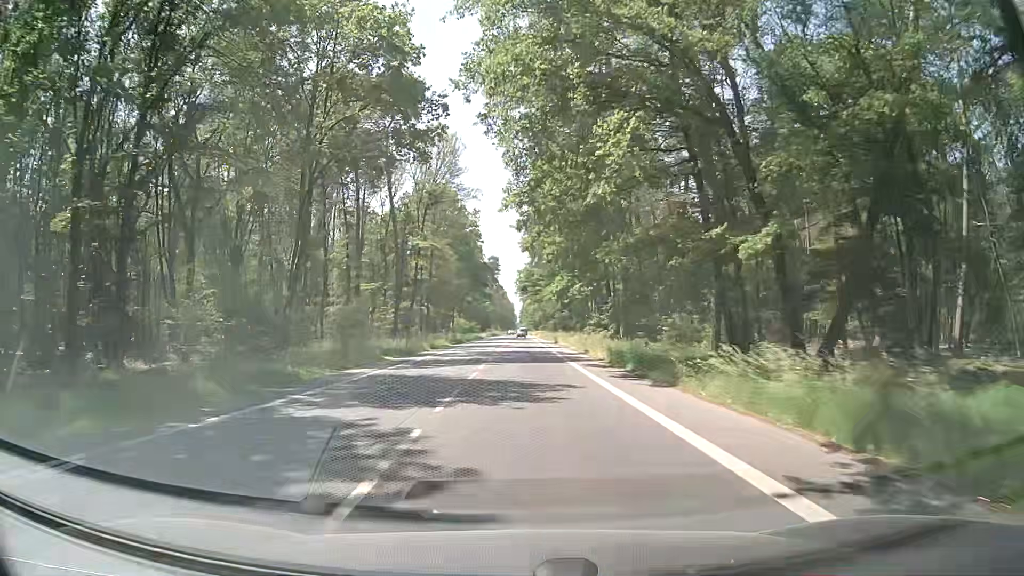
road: secondary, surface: asphalt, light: Day
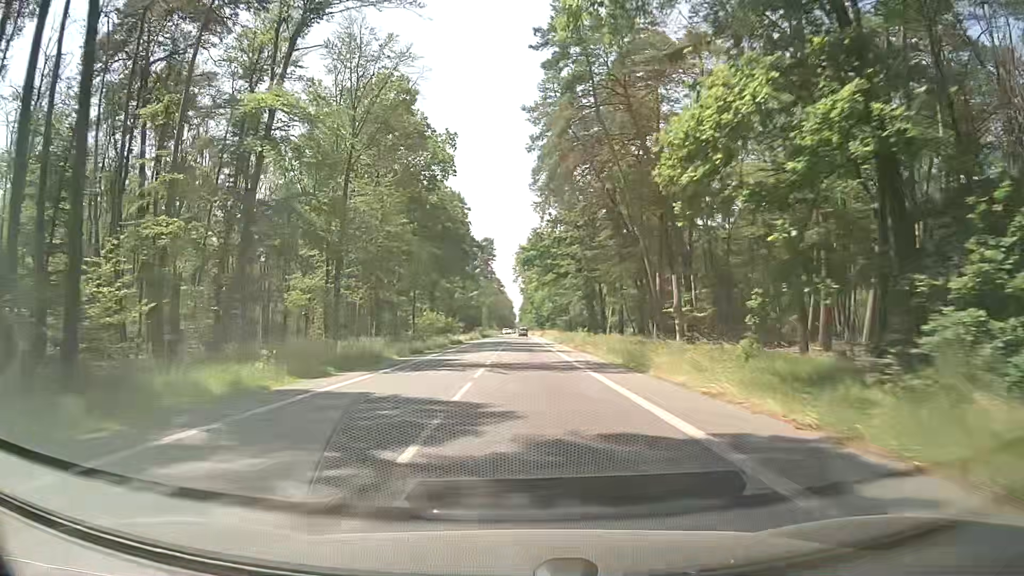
(+0.2, +46.2) m; 0°
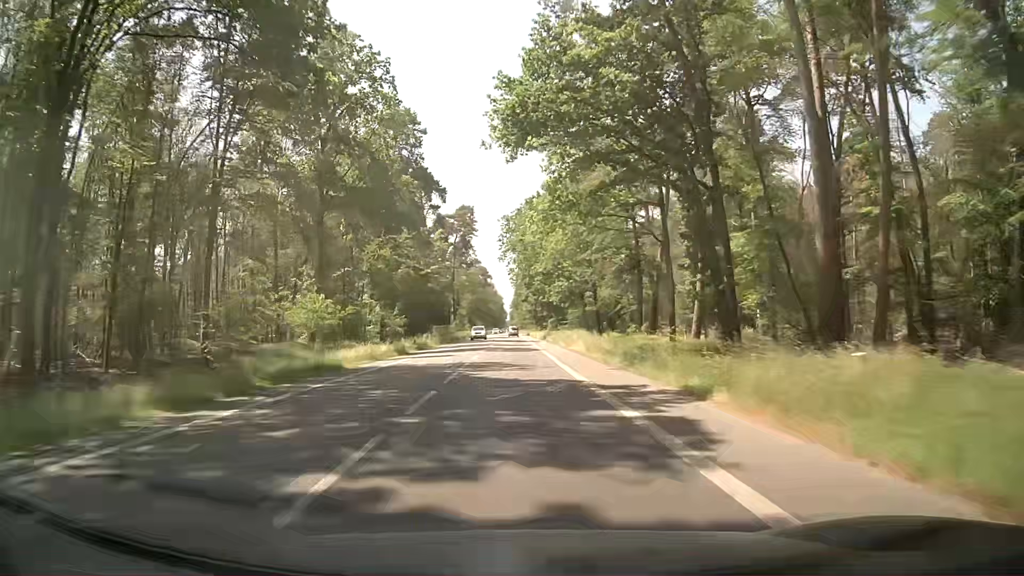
(+0.6, +50.2) m; +1°
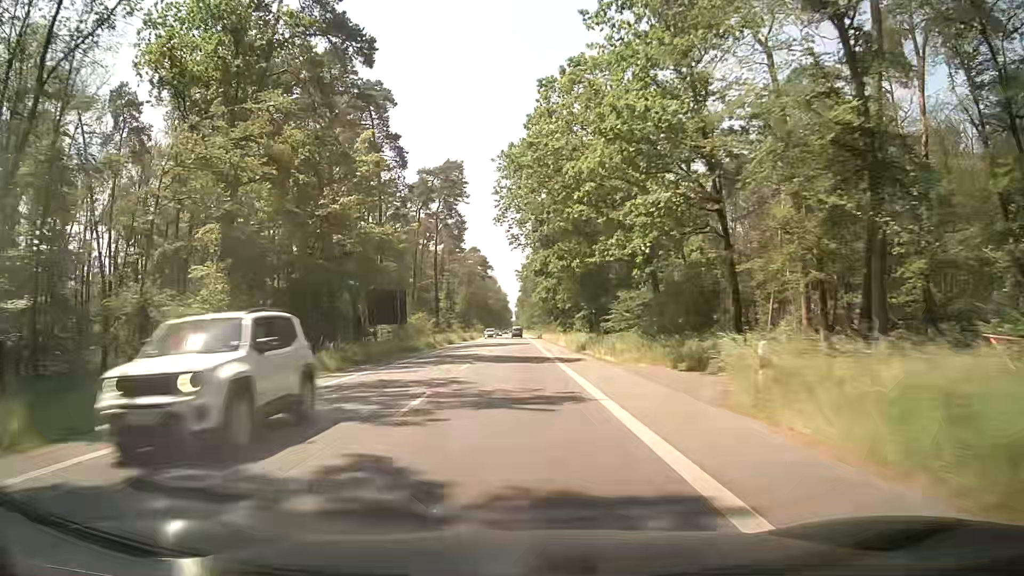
(0.0, +40.0) m; 0°
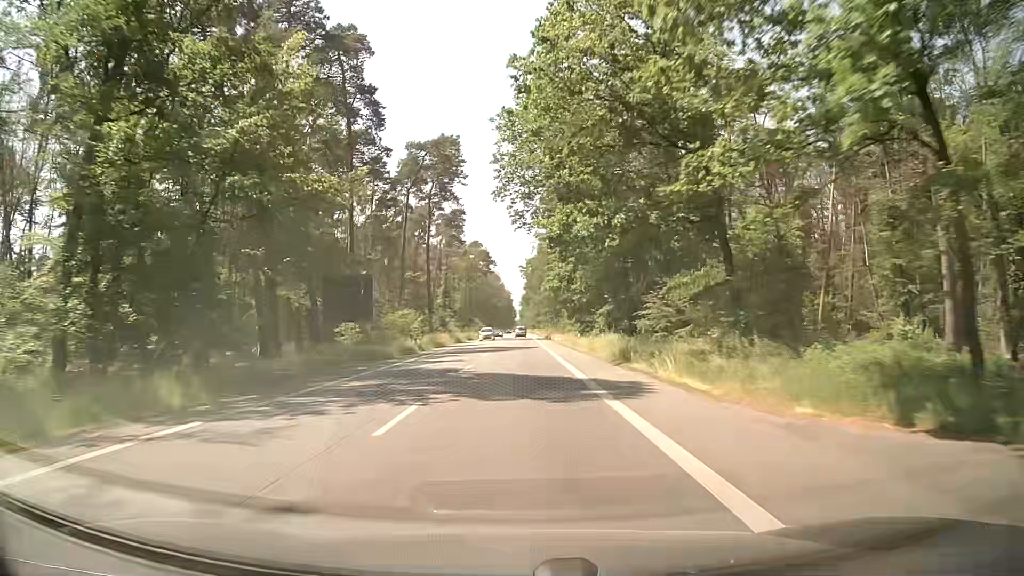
(-0.1, +13.7) m; 0°
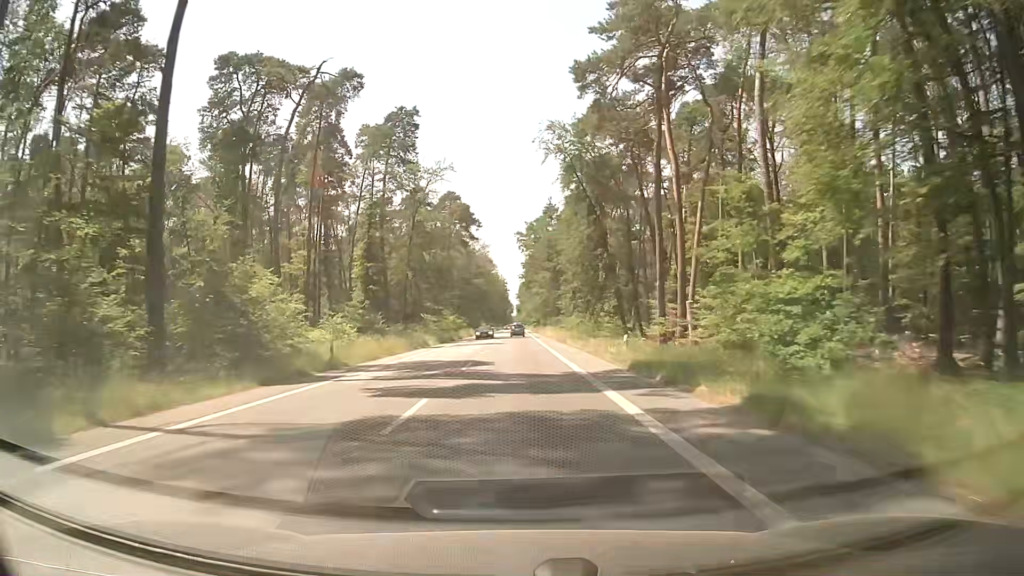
(0.0, +71.4) m; 0°
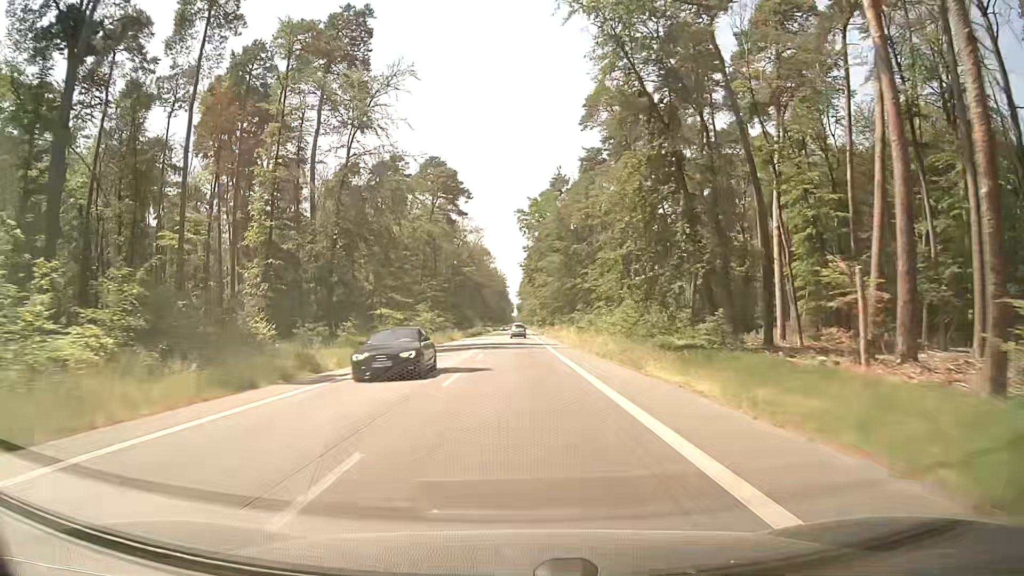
(0.0, +28.9) m; 0°
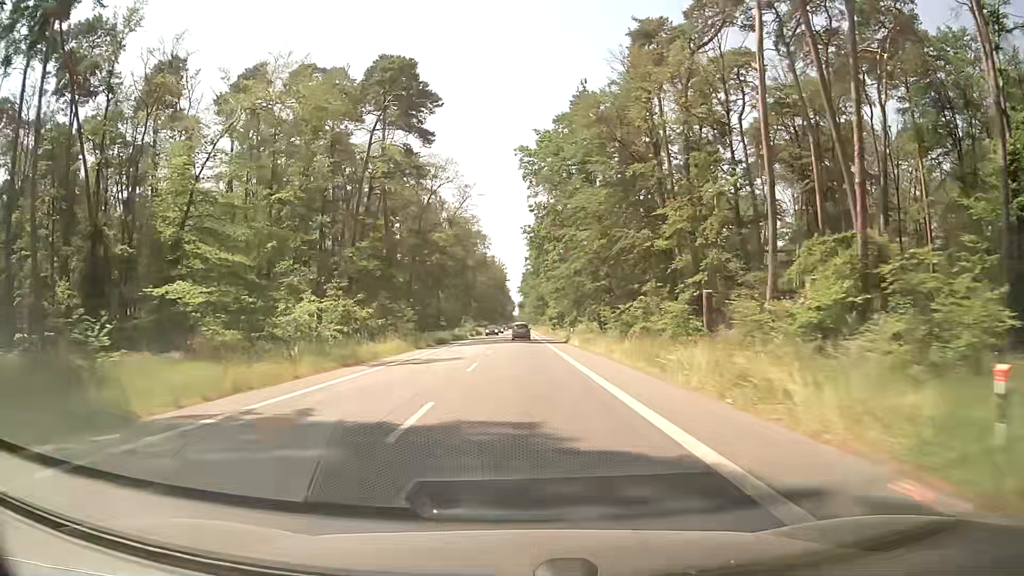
(0.0, +42.6) m; 0°
(0, +10) (0, +20) (0, +30) (0, +40) (0, +50) (0, +60) (0, +70) (0, +80) (0, +90) (0, +100) m
